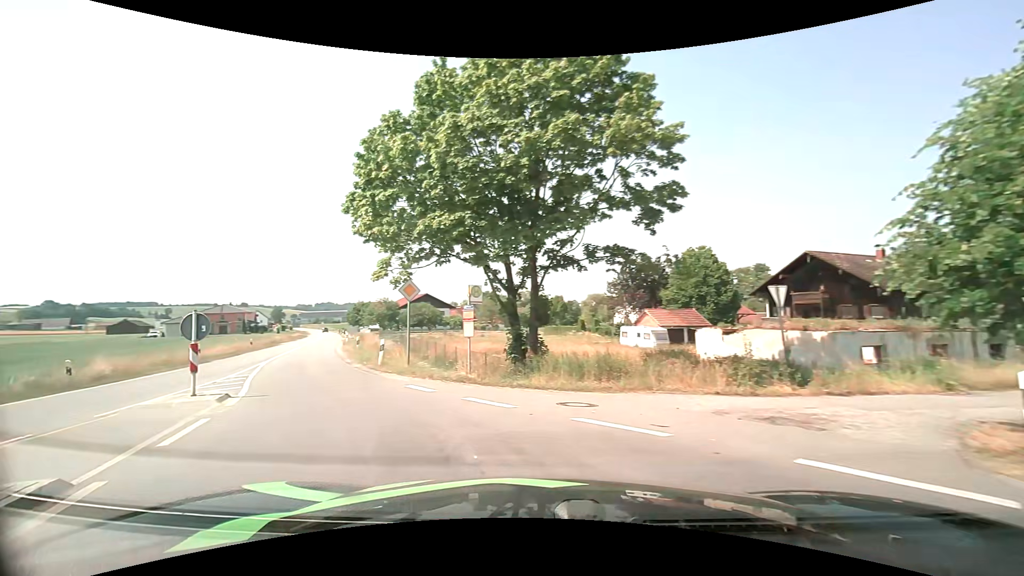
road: secondary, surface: asphalt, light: Day
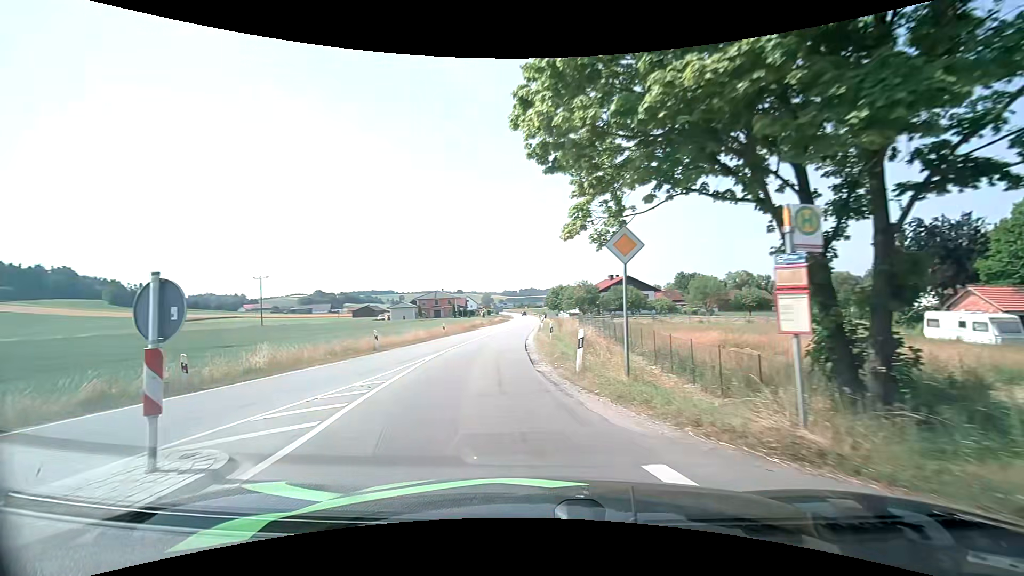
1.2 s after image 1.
(-1.7, +7.9) m; -23°
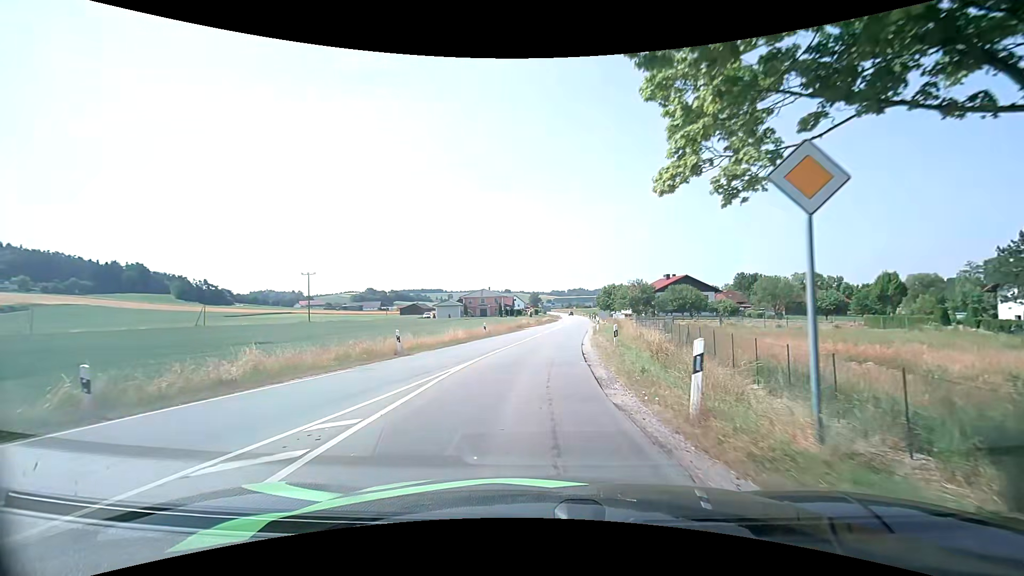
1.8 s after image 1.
(-0.3, +4.9) m; -6°
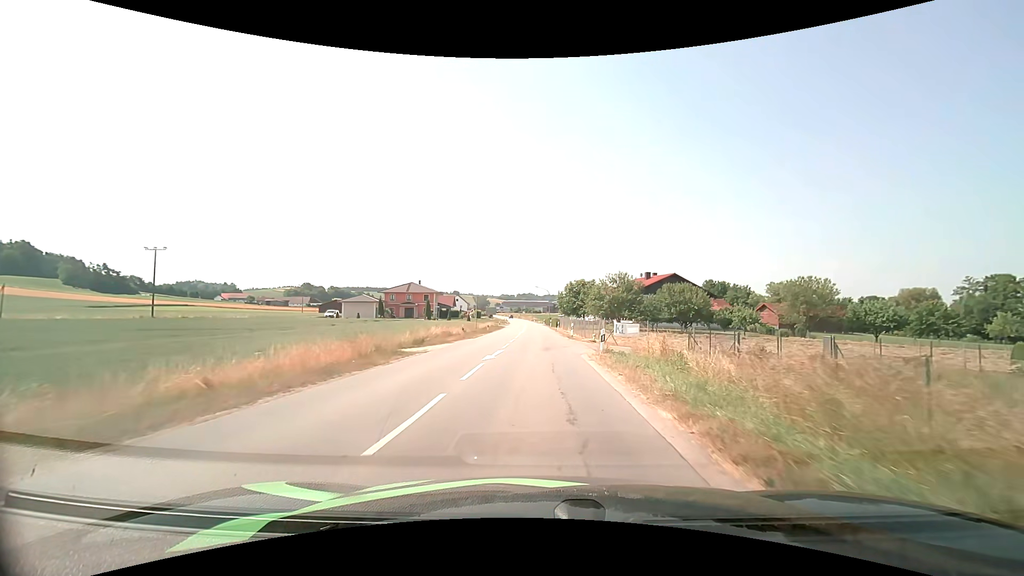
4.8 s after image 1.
(+1.2, +32.2) m; +6°
